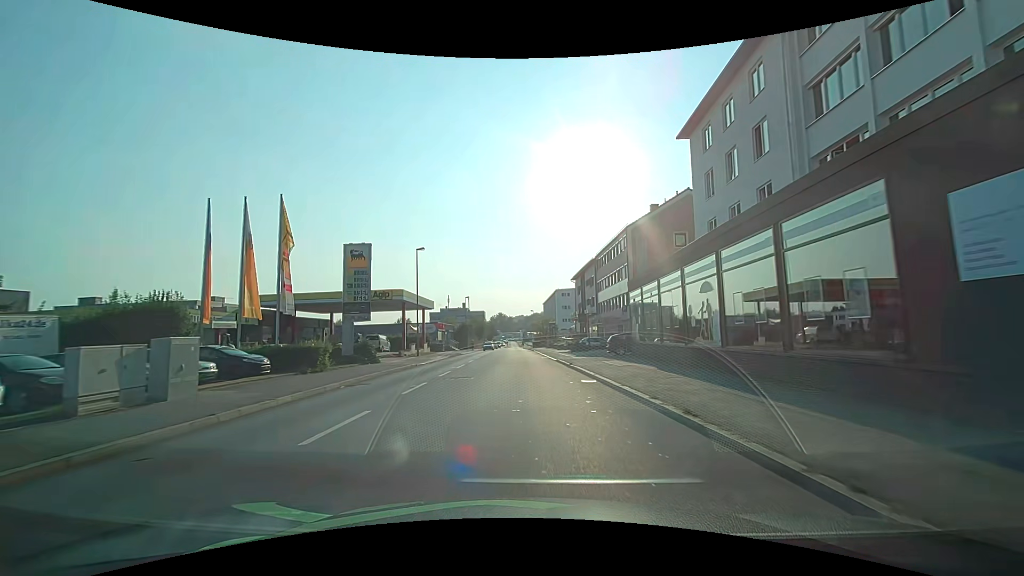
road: tertiary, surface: asphalt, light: Day
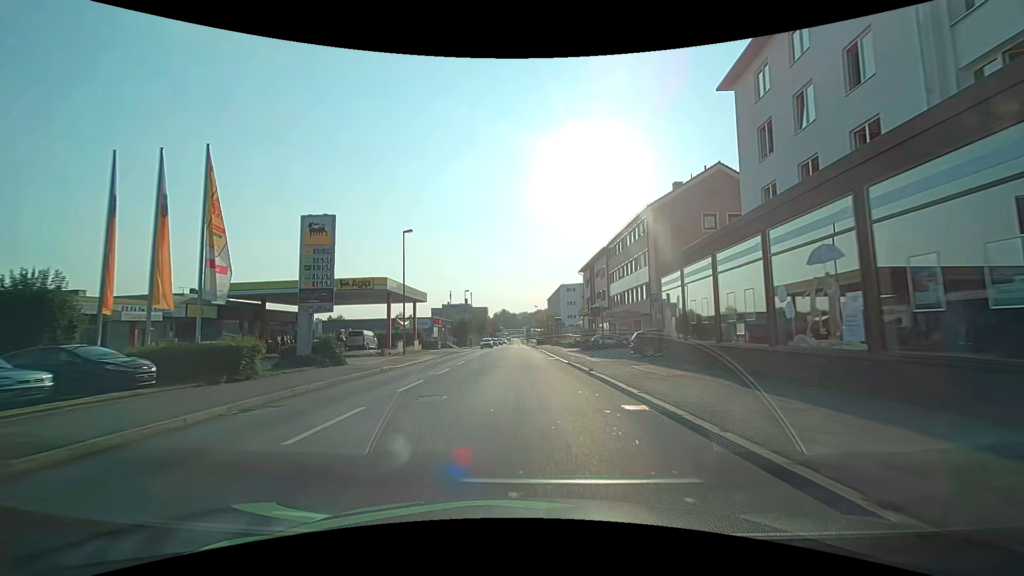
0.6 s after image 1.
(0.0, +6.4) m; 0°
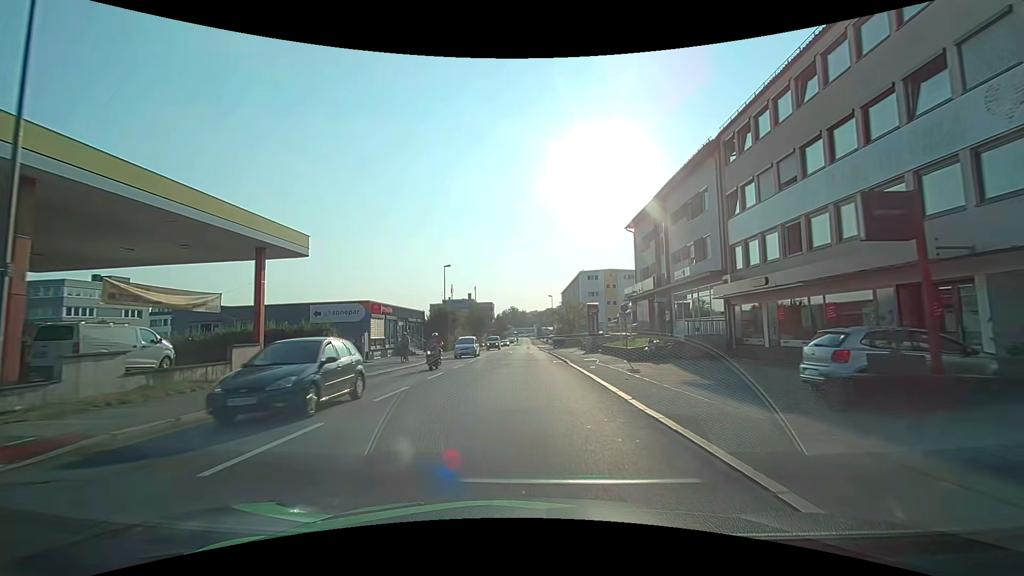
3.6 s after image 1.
(-0.4, +31.4) m; -1°
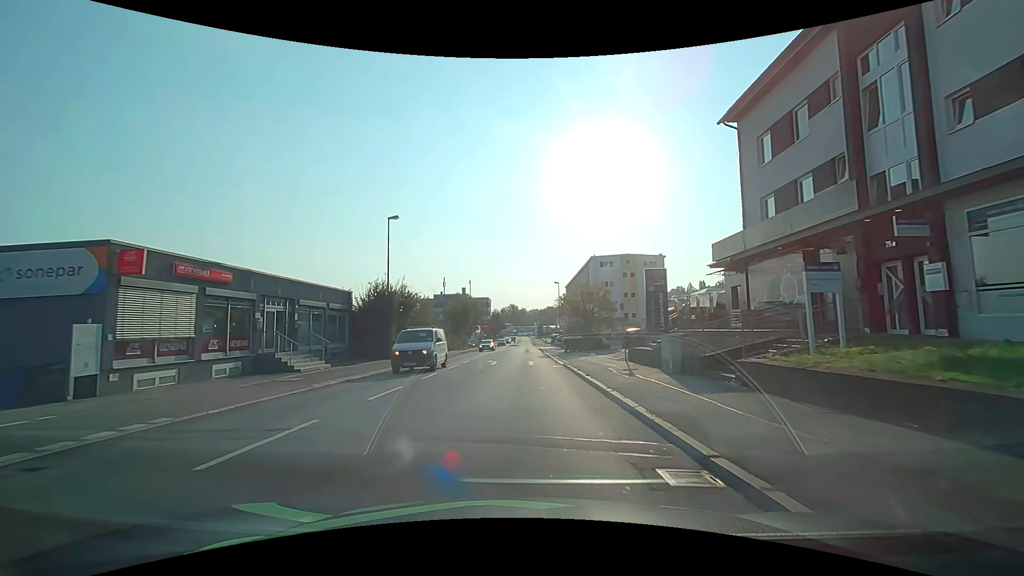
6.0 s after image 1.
(-0.2, +23.5) m; -1°
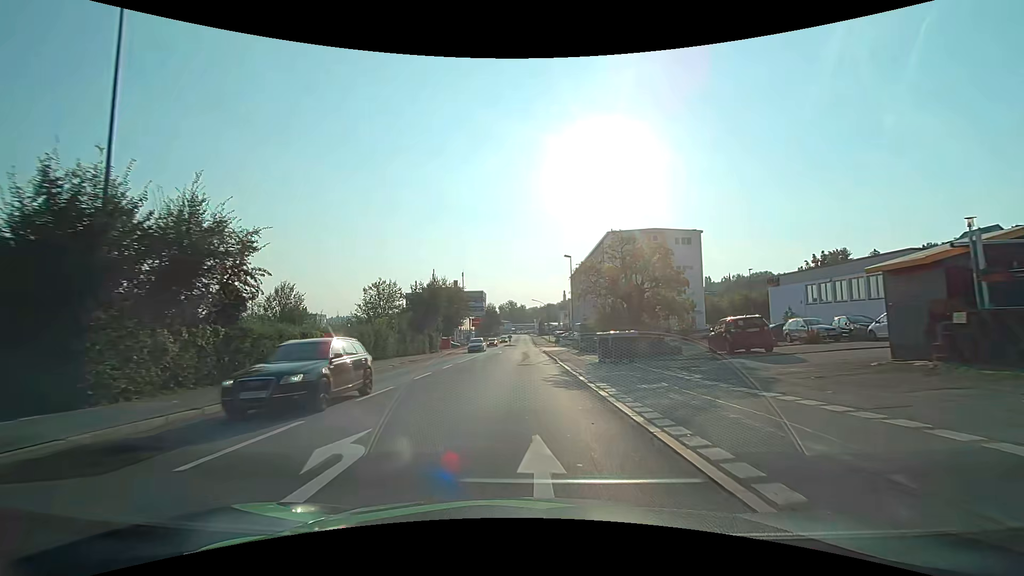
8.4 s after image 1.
(+0.1, +24.0) m; +1°
(0, +10) (0, +20) (0, +30) (0, +40) (0, +50) (0, +60) (-1, +70) (-1, +80) (-1, +90) (-1, +100) m
